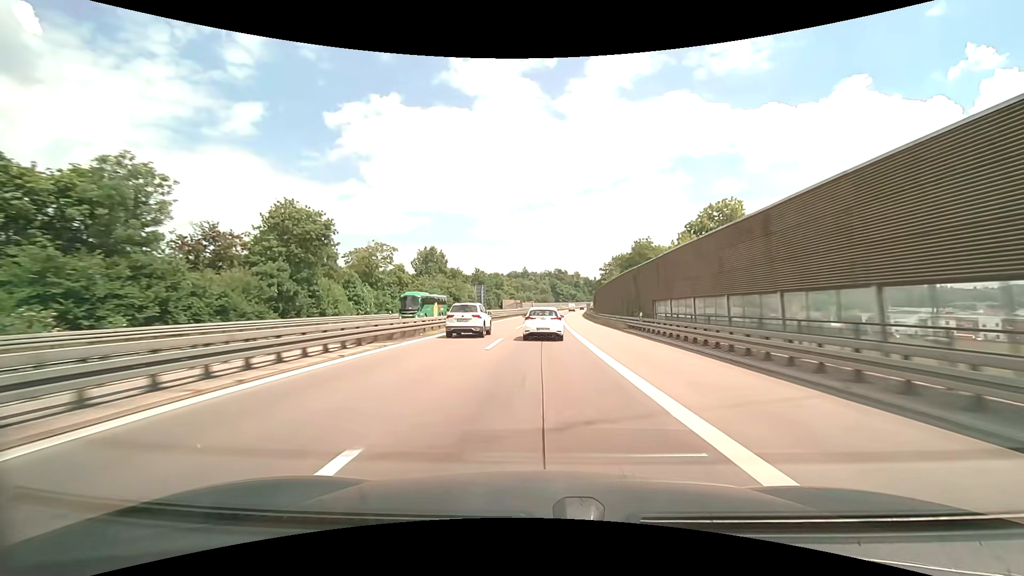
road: motorway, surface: asphalt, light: Day
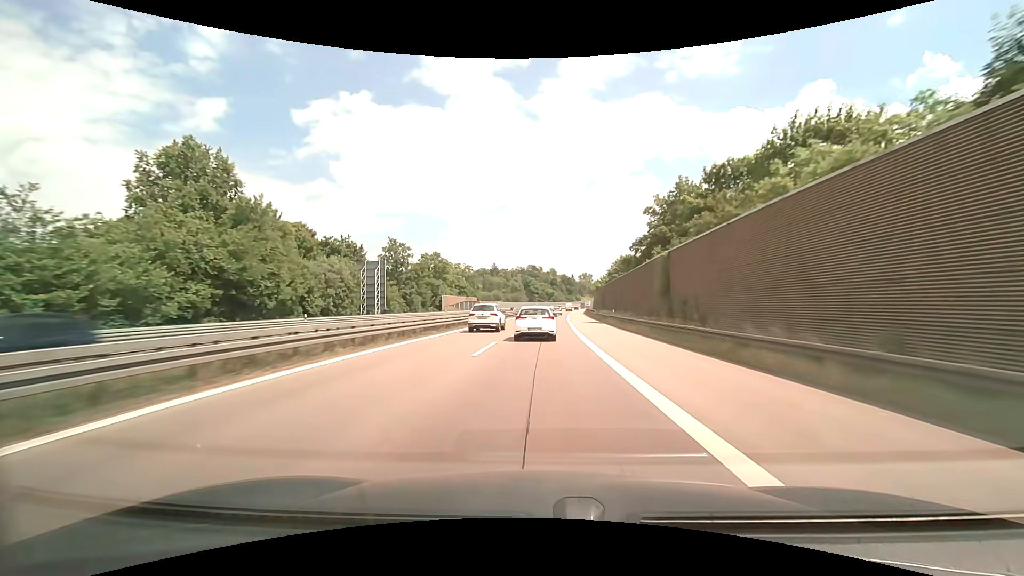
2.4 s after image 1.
(+2.1, +74.8) m; +3°
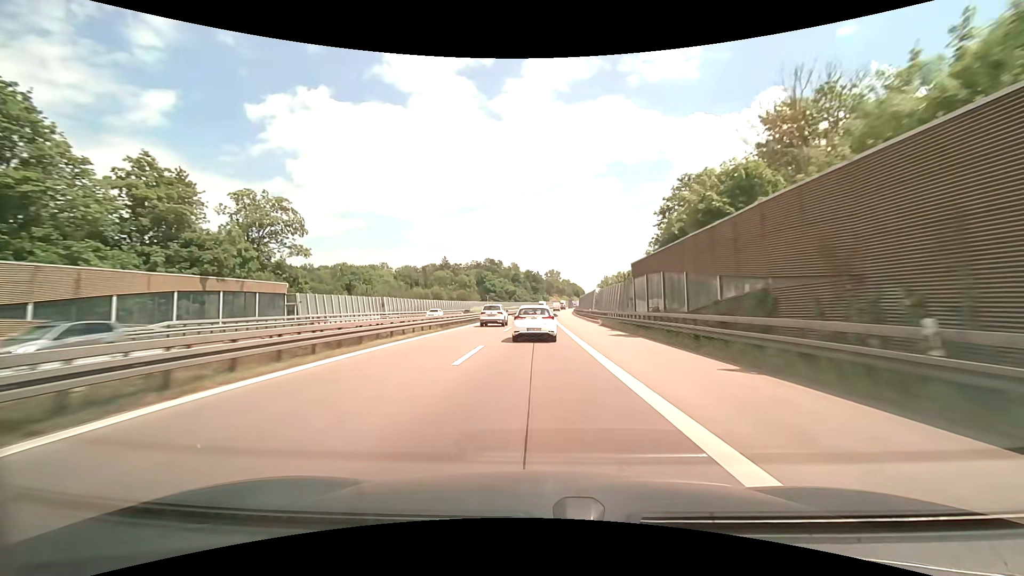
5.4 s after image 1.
(+3.6, +92.2) m; +4°
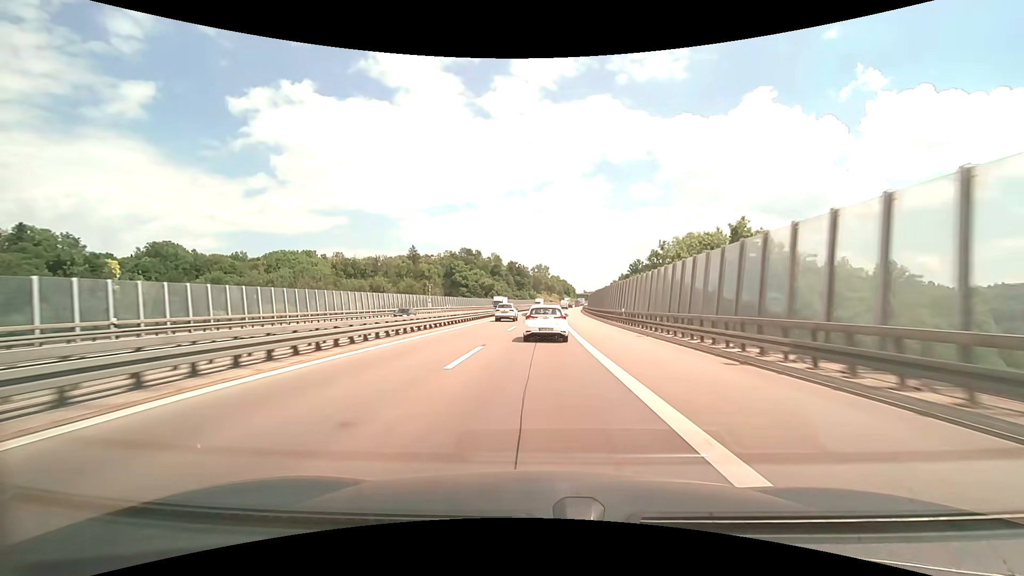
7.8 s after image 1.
(+0.6, +72.7) m; +1°
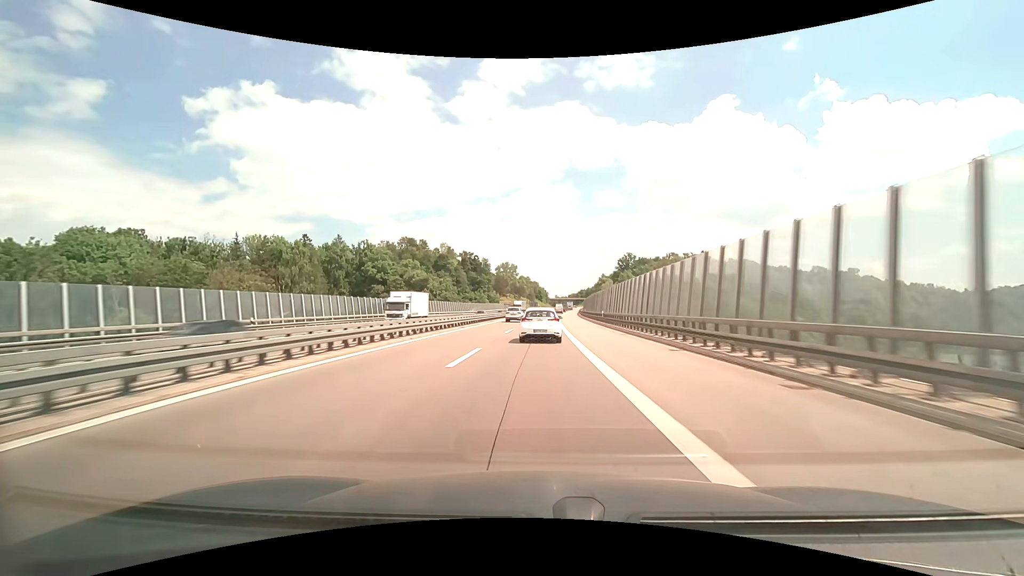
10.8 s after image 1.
(+2.8, +89.1) m; +4°
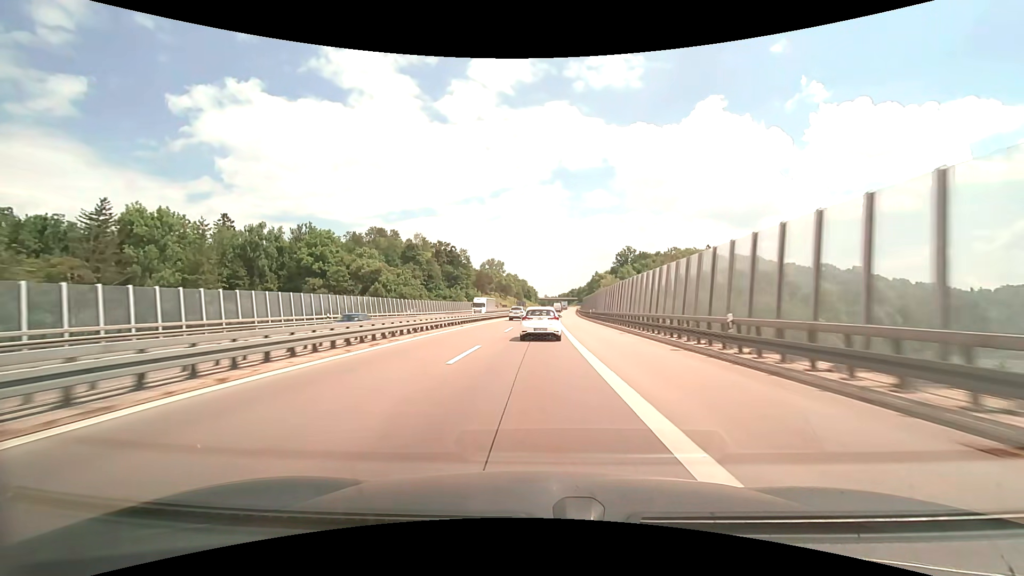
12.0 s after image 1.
(+0.4, +35.6) m; +1°
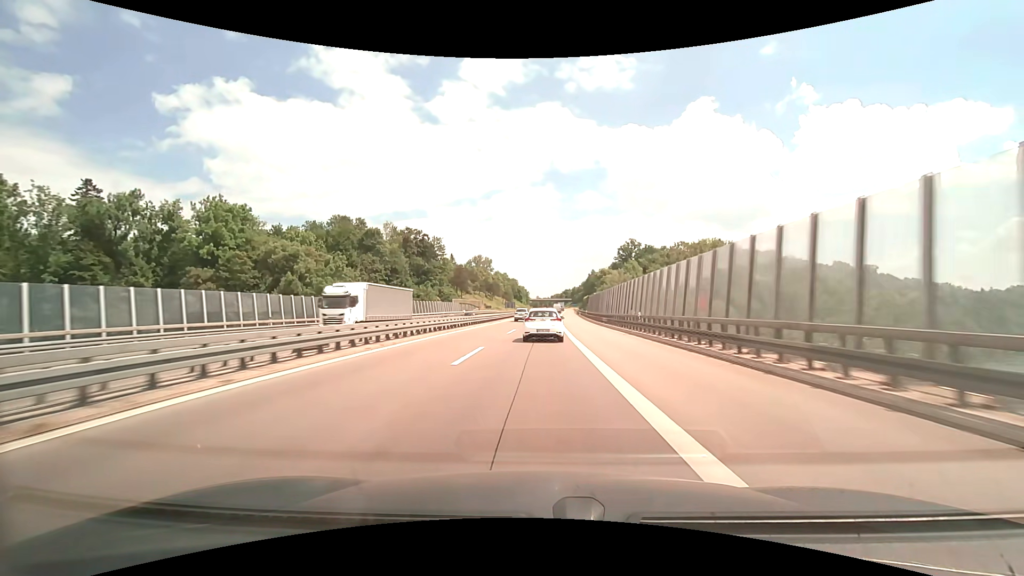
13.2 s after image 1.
(+0.3, +35.8) m; +1°
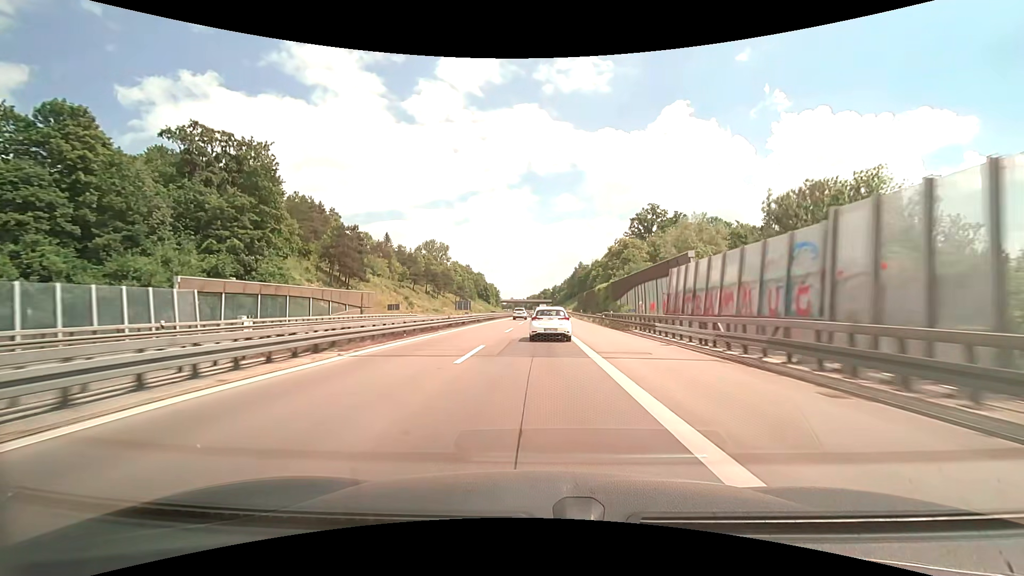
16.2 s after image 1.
(+2.3, +89.8) m; +3°
(0, +10) (0, +20) (0, +30) (0, +40) (0, +50) (+1, +60) (+1, +70) (+1, +80) (+1, +90) (+1, +100) m
